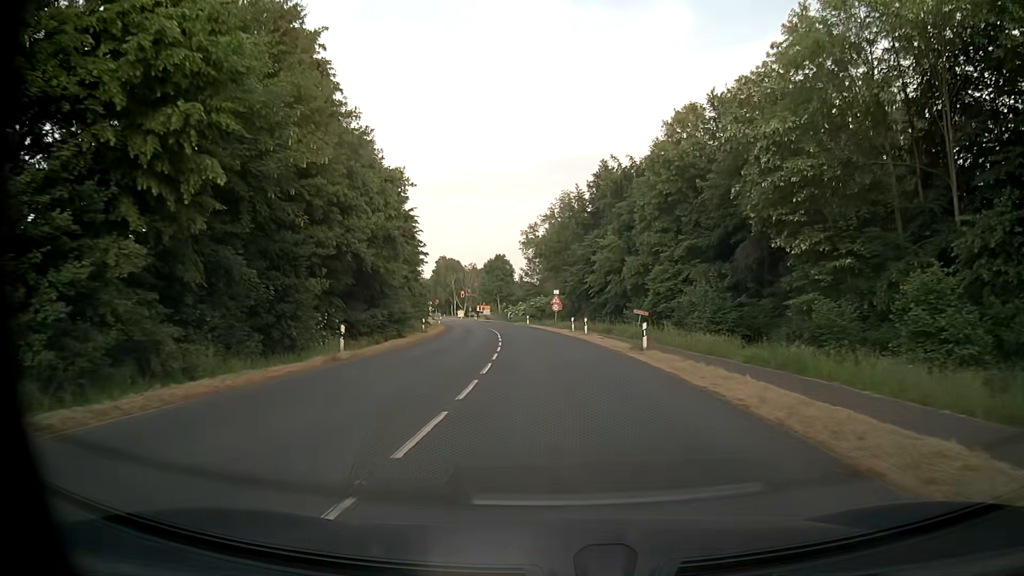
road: secondary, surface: asphalt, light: Day
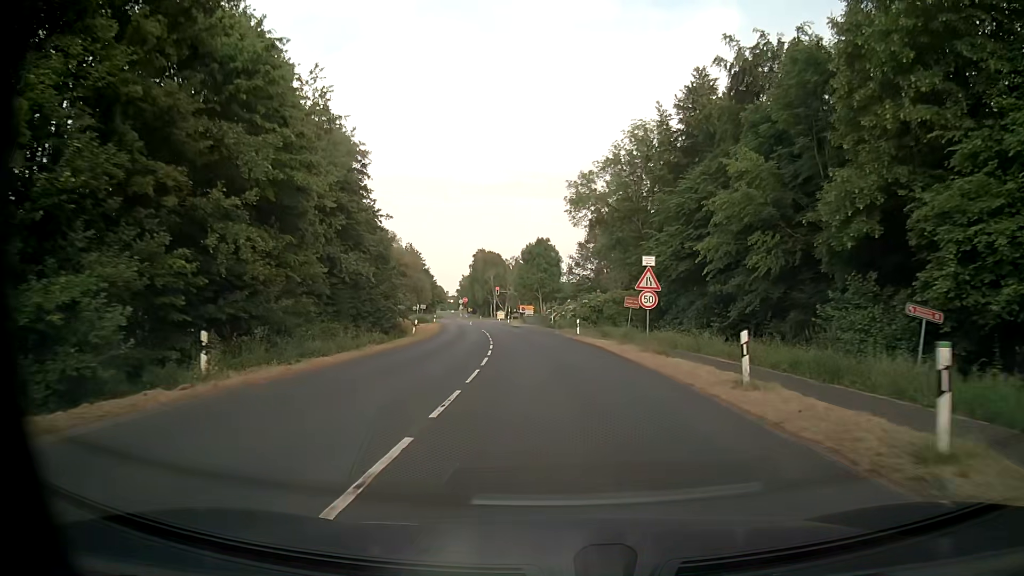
(-1.4, +33.6) m; -5°
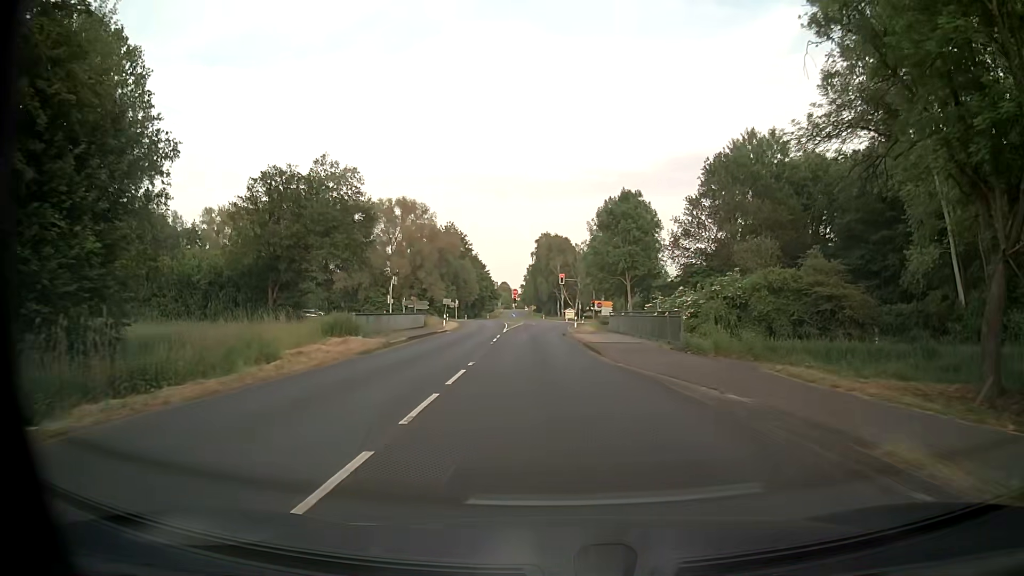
(-2.0, +41.6) m; -6°
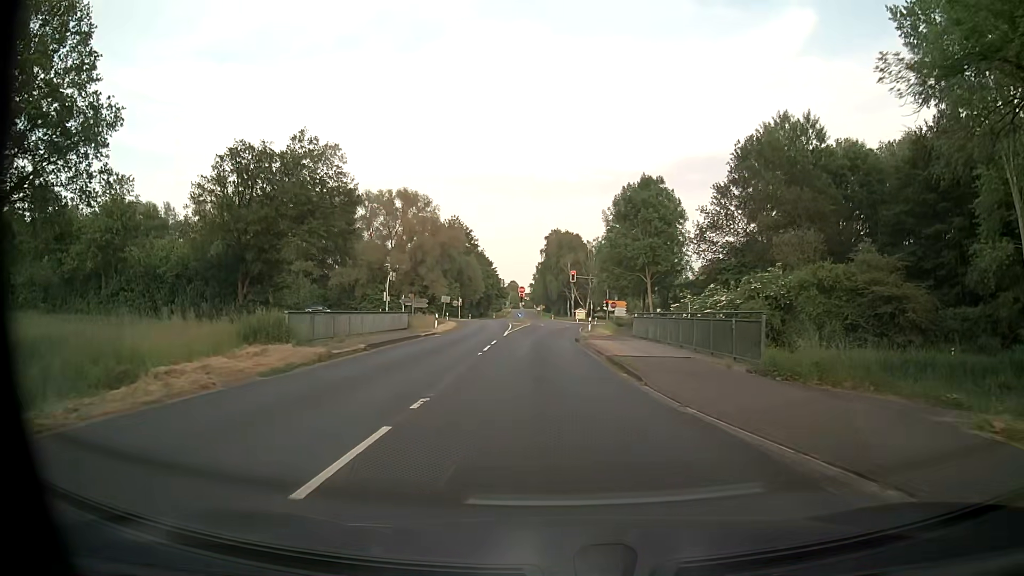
(-0.1, +7.7) m; -1°
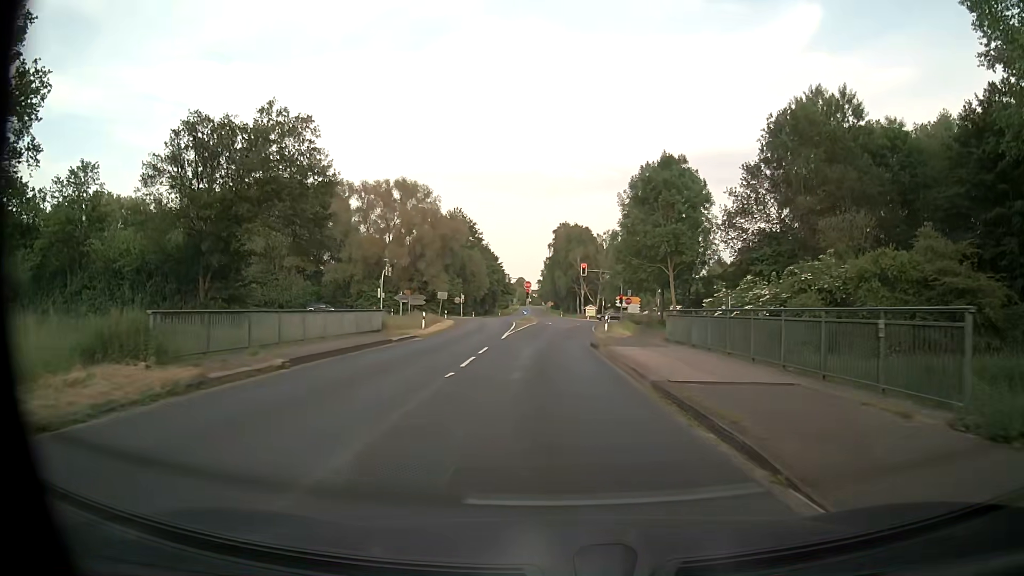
(0.0, +7.3) m; 0°
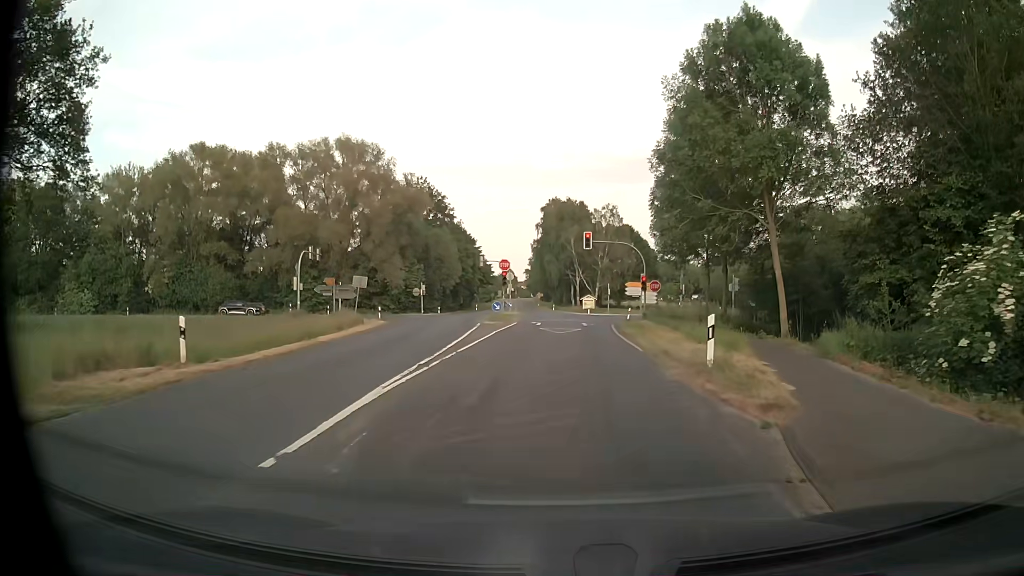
(-0.2, +25.6) m; +1°
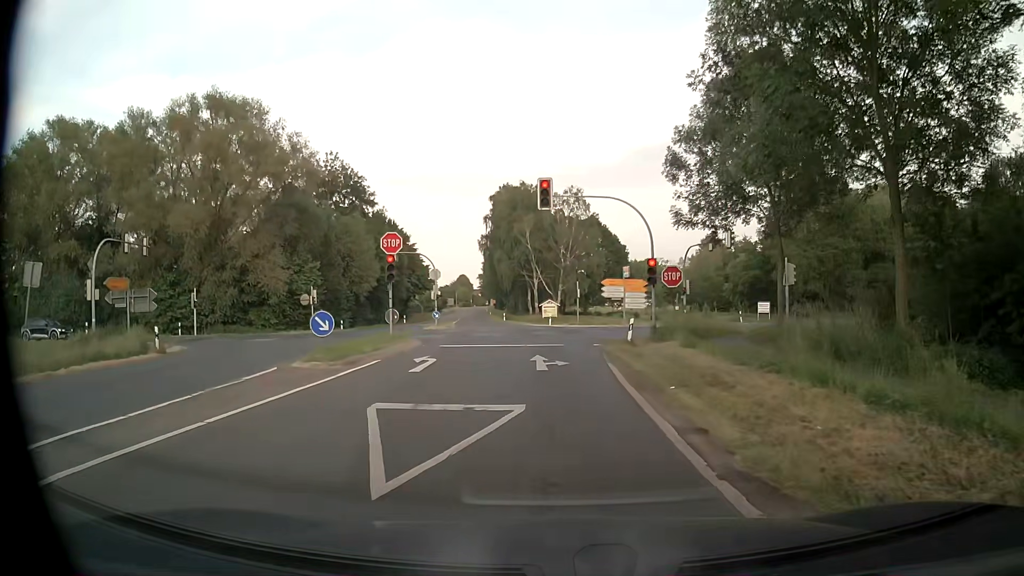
(+1.2, +24.2) m; +3°
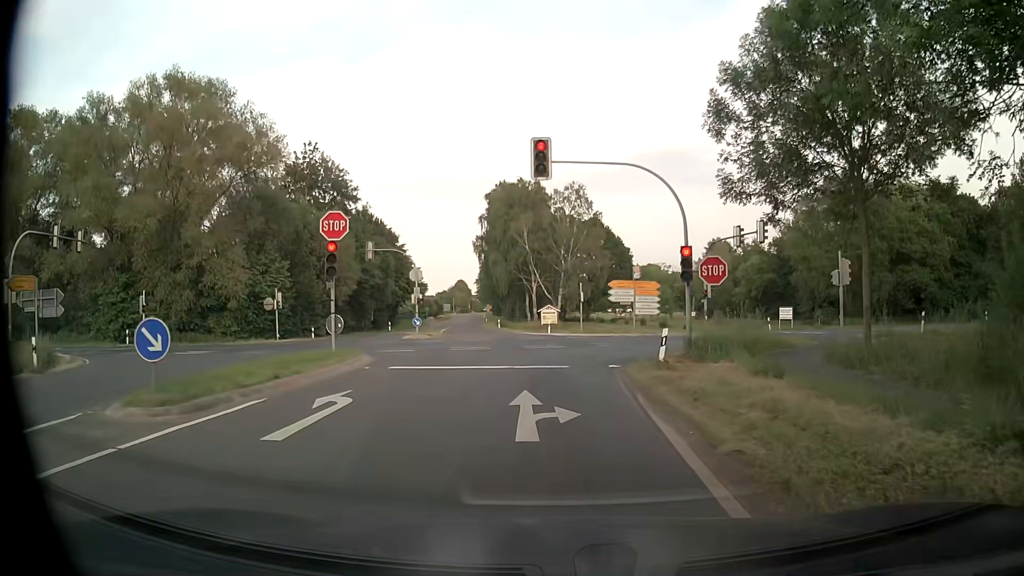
(+0.1, +7.4) m; +1°
